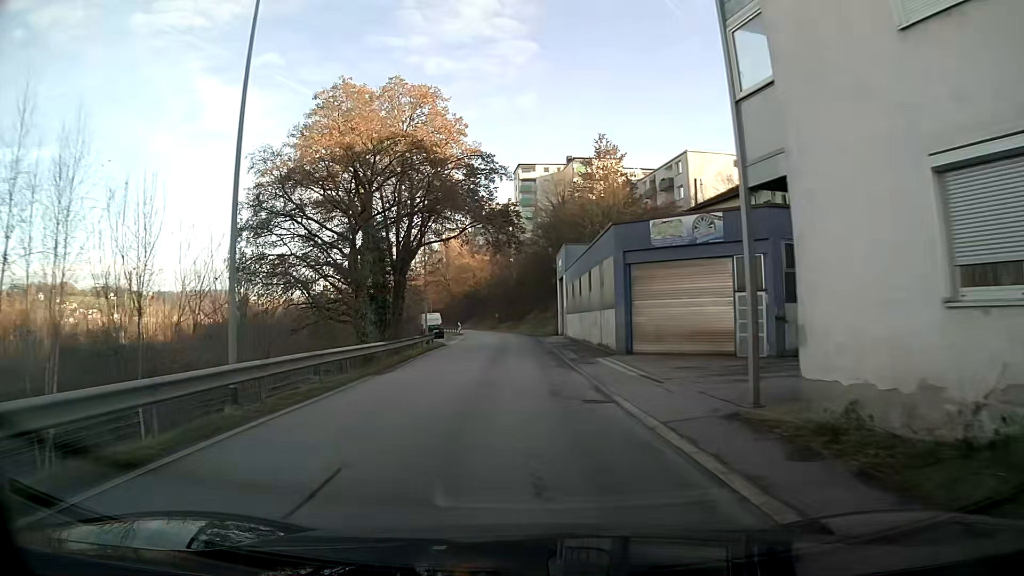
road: residential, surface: asphalt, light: Day
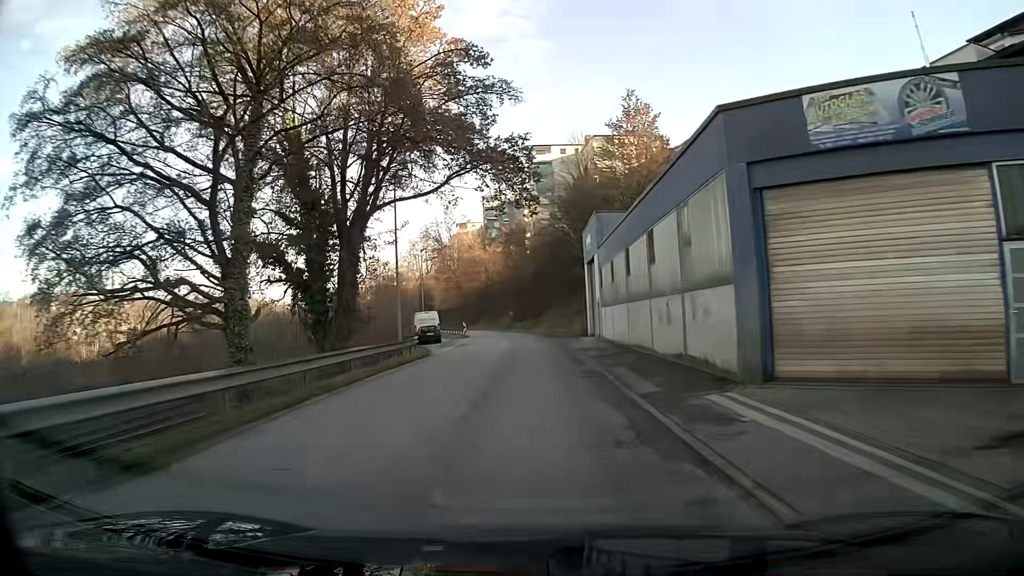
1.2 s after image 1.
(-0.2, +13.7) m; -1°
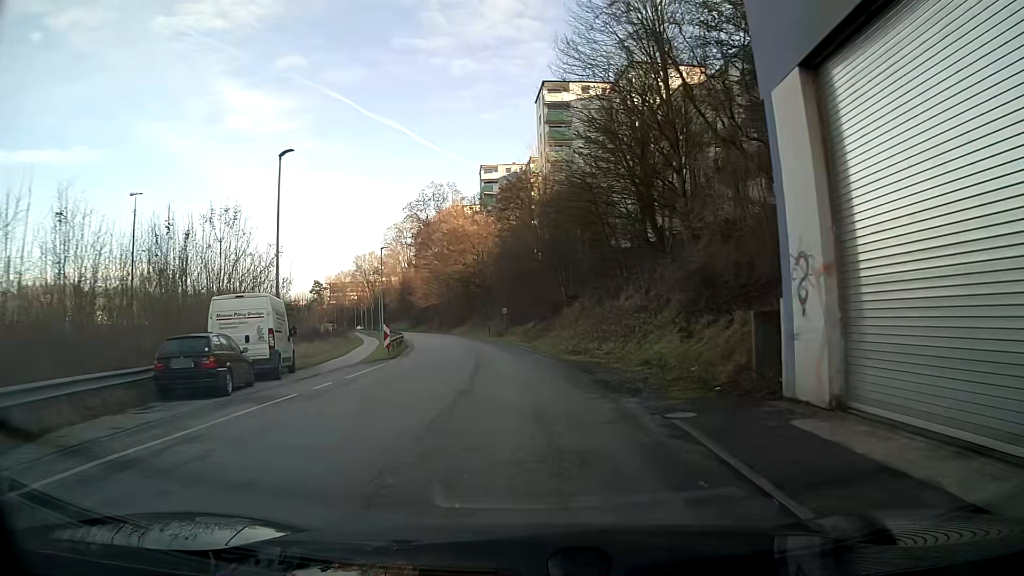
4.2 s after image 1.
(0.0, +35.9) m; -1°
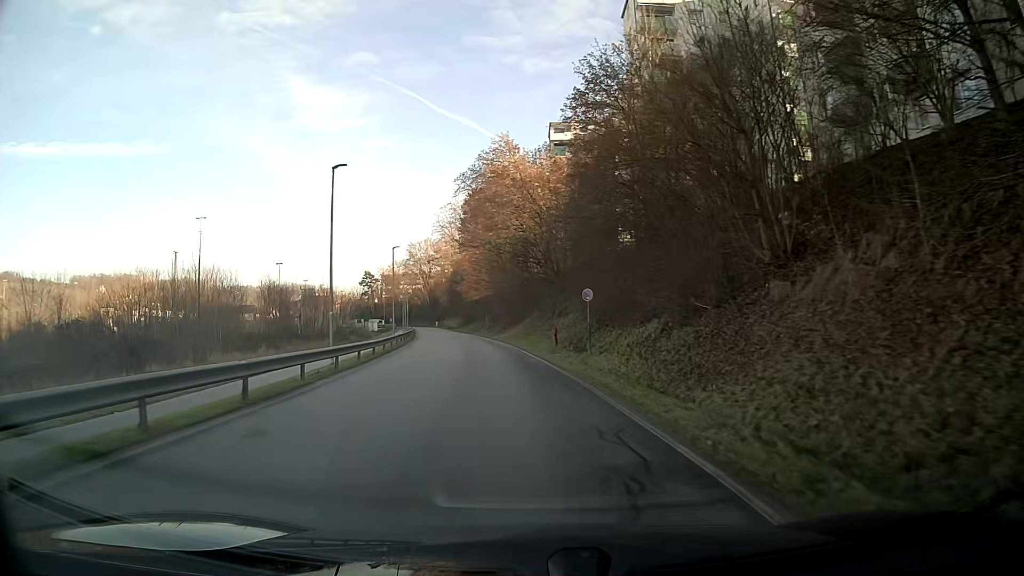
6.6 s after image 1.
(-1.8, +29.6) m; -7°
